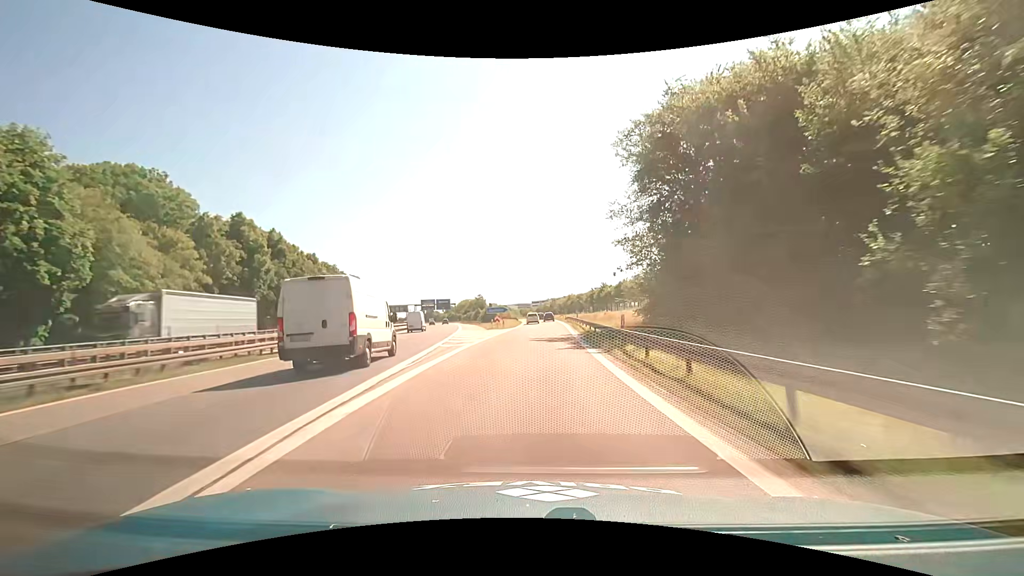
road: motorway_link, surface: asphalt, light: Day
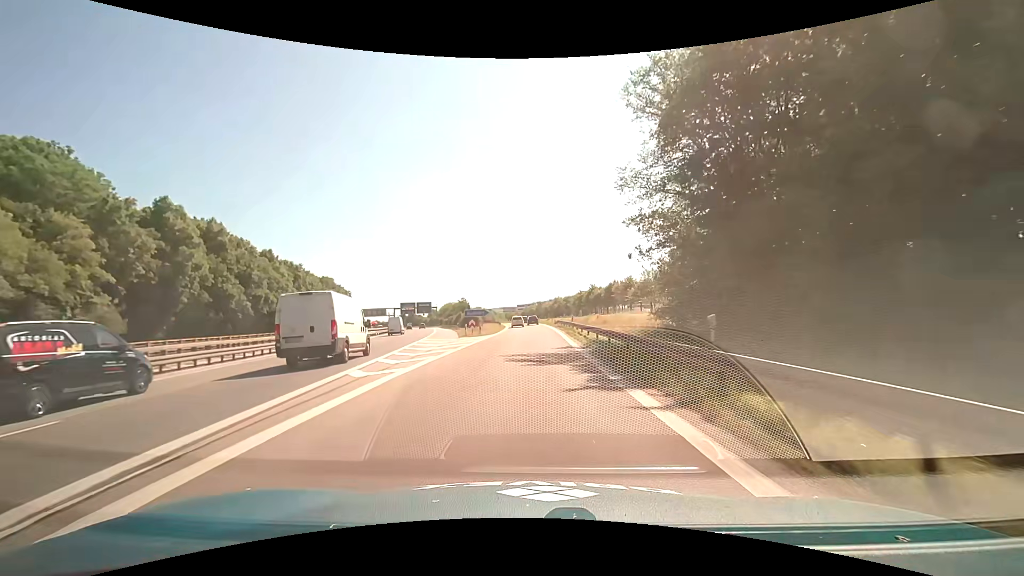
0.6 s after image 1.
(+0.2, +10.3) m; +2°
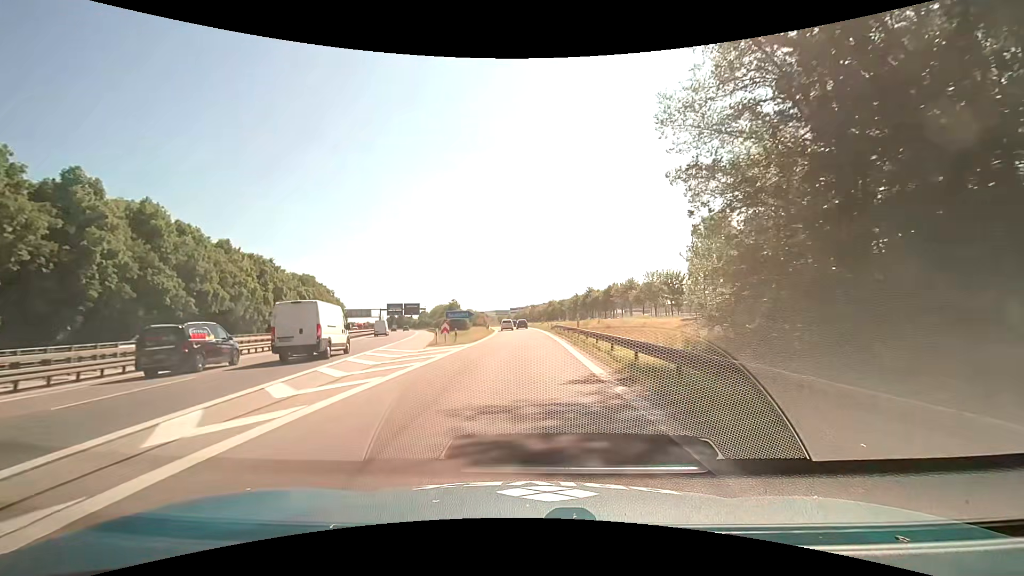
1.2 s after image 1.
(+0.1, +10.1) m; +1°
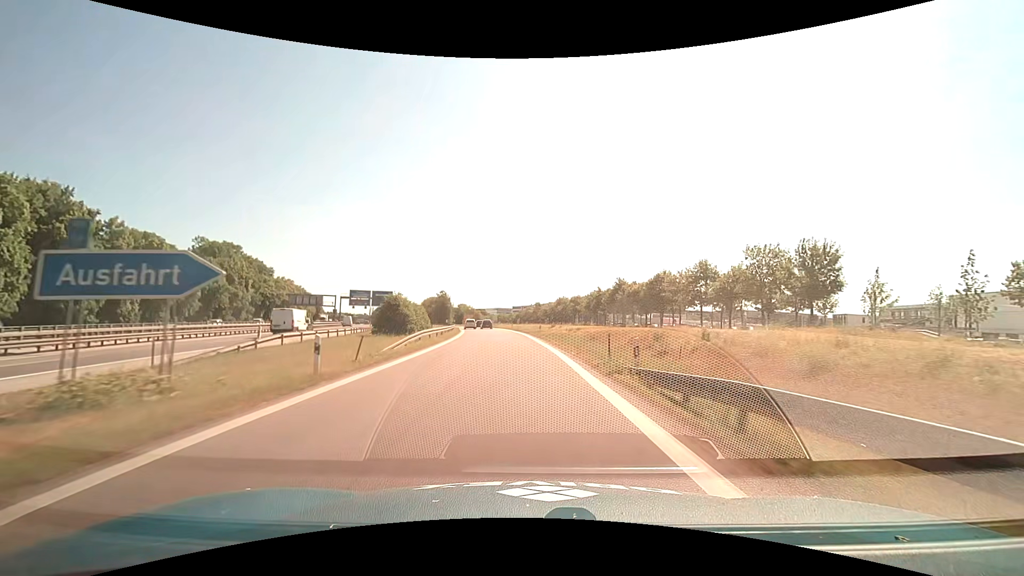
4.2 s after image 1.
(+0.1, +47.6) m; -1°
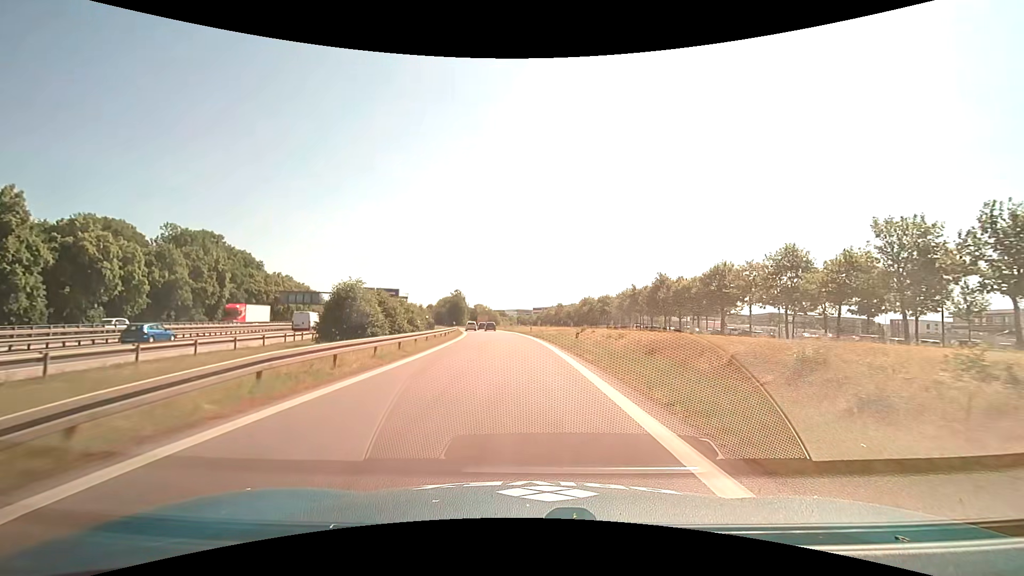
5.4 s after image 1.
(-0.3, +17.9) m; -2°
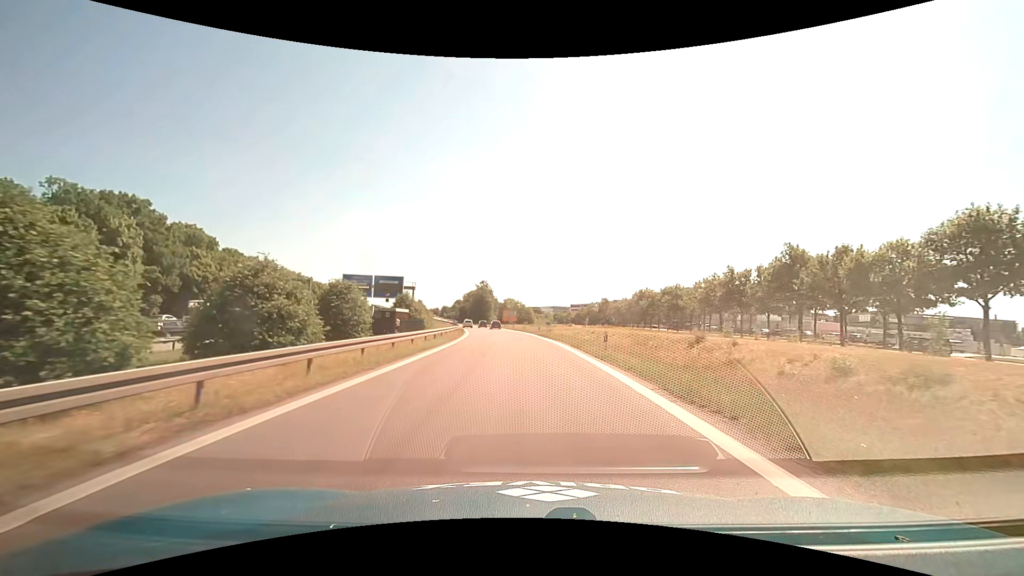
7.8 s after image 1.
(-1.2, +34.4) m; -4°
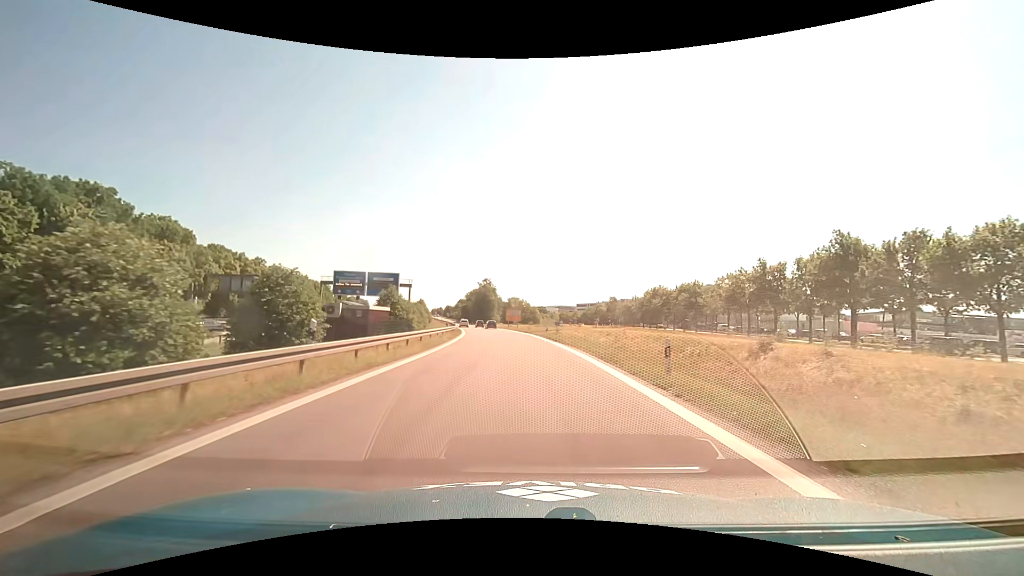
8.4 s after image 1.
(0.0, +8.3) m; -1°
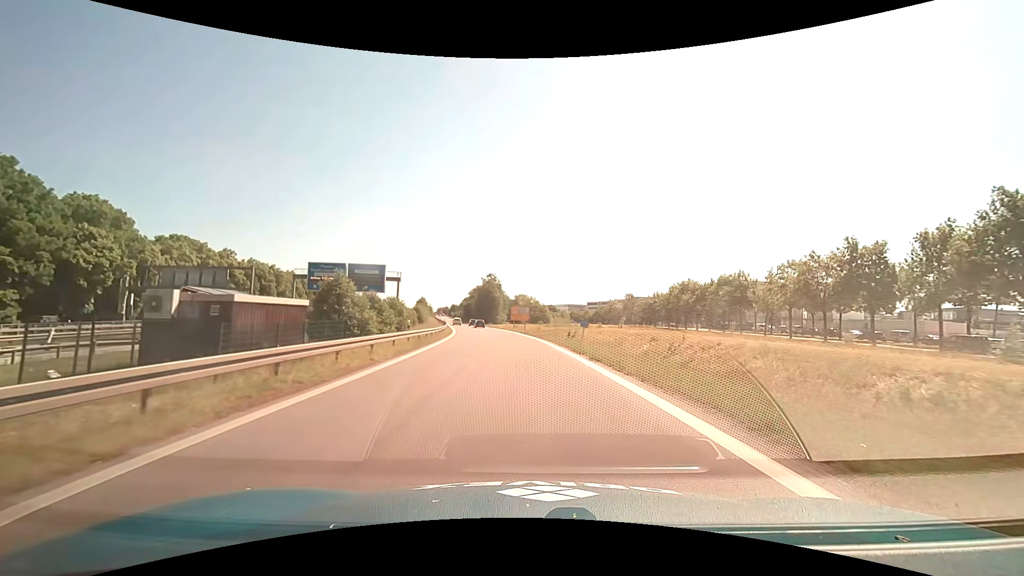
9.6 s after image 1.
(-0.1, +16.4) m; -1°
(0, +10) (0, +20) (-1, +30) (-2, +40) (-2, +50) (-4, +60) (-5, +70) (-6, +80) (-8, +90) (-10, +99) m
